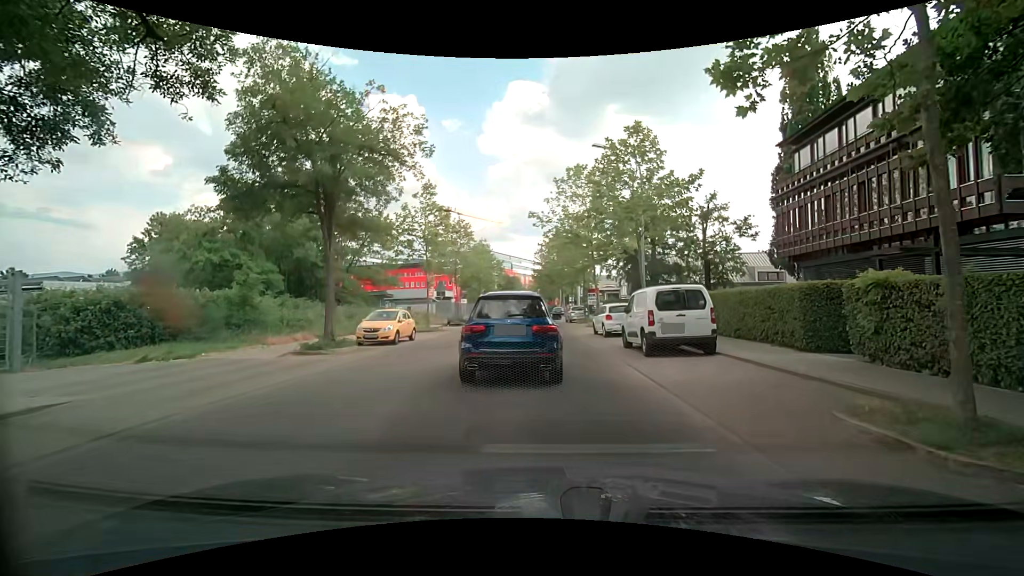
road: unclassified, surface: asphalt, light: Day
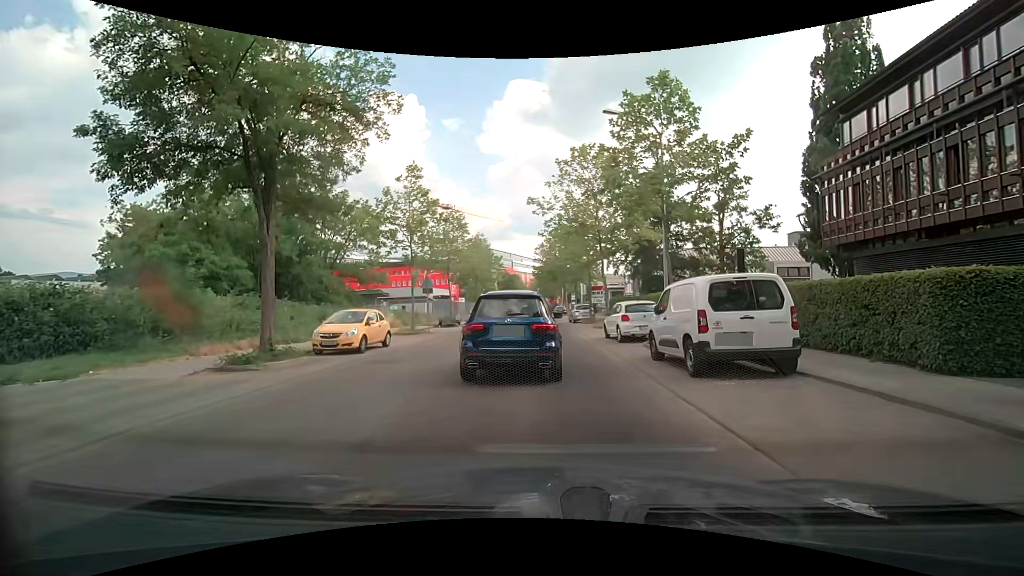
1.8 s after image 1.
(-0.1, +4.0) m; -1°
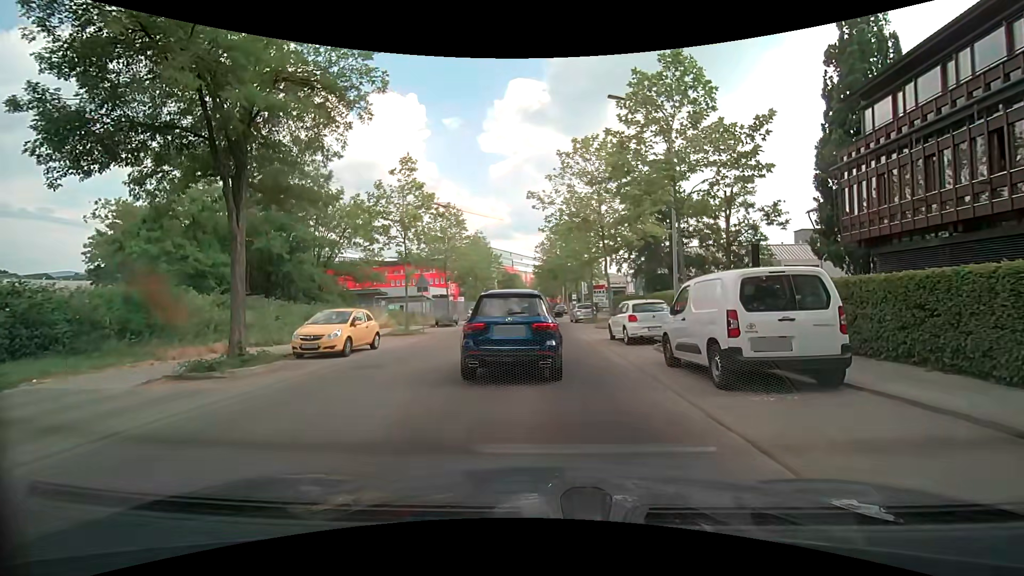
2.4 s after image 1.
(0.0, +1.4) m; -1°
